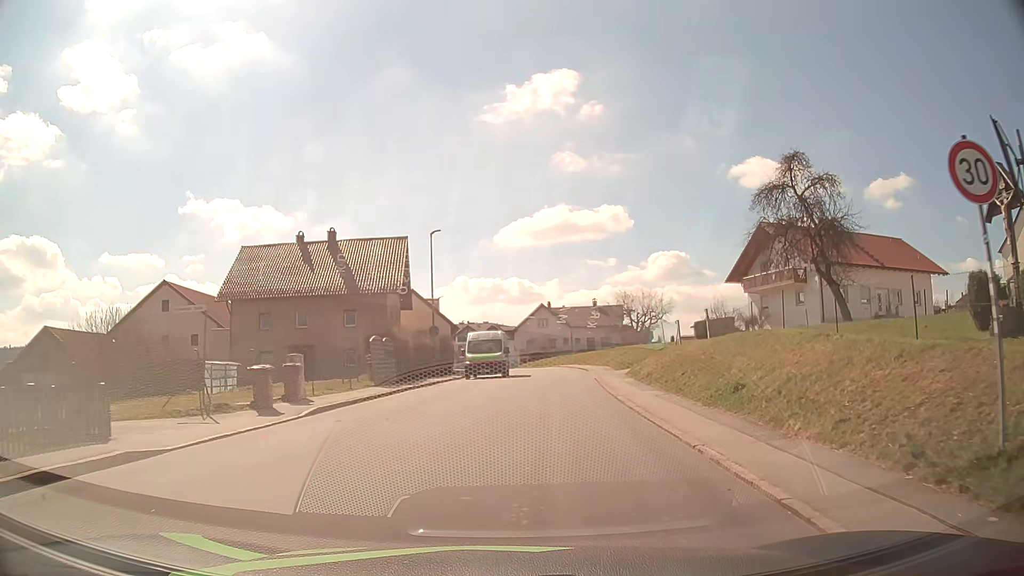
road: tertiary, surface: asphalt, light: Day
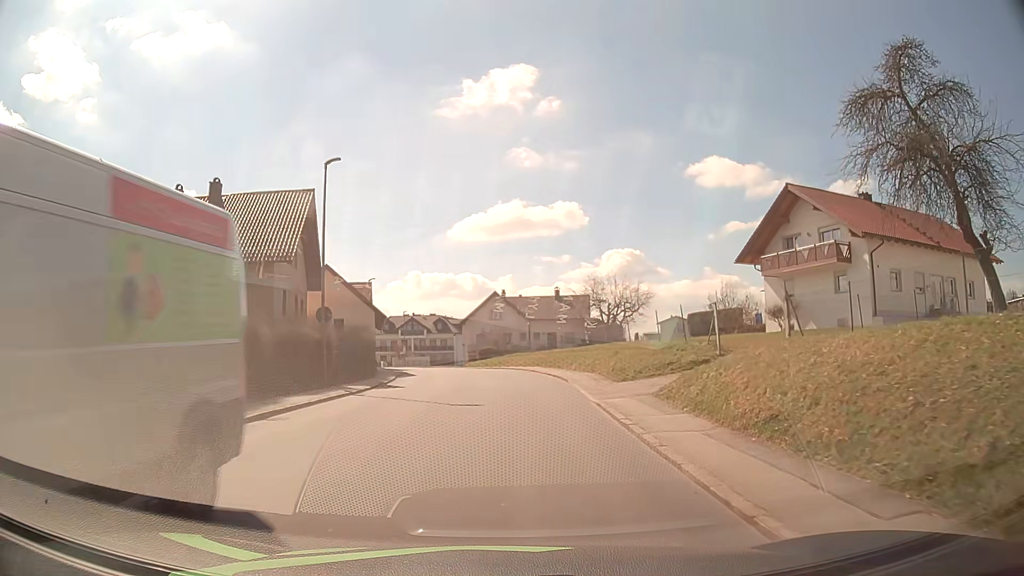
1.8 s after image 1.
(+0.8, +14.2) m; +5°
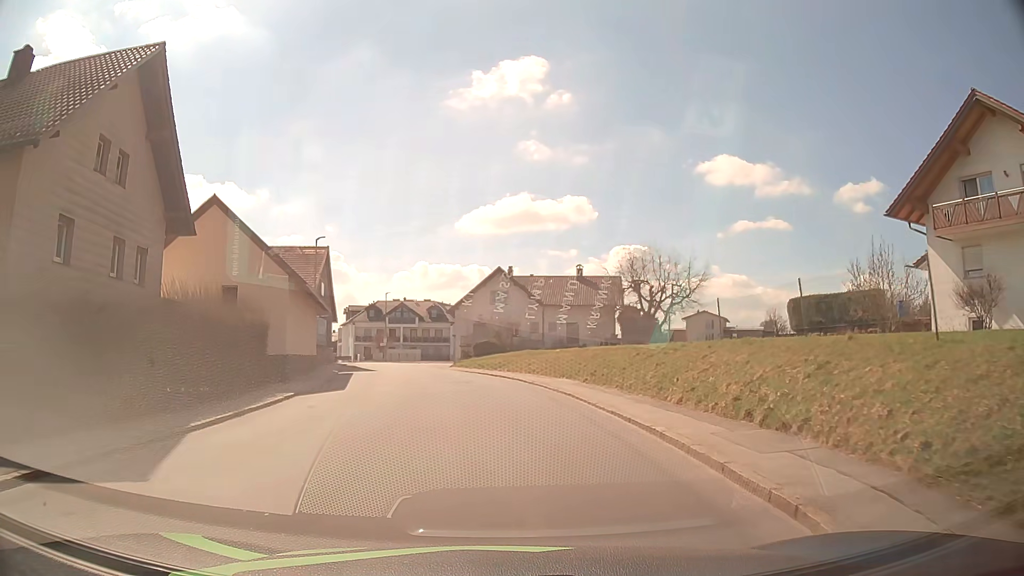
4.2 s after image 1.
(-0.1, +19.1) m; -1°
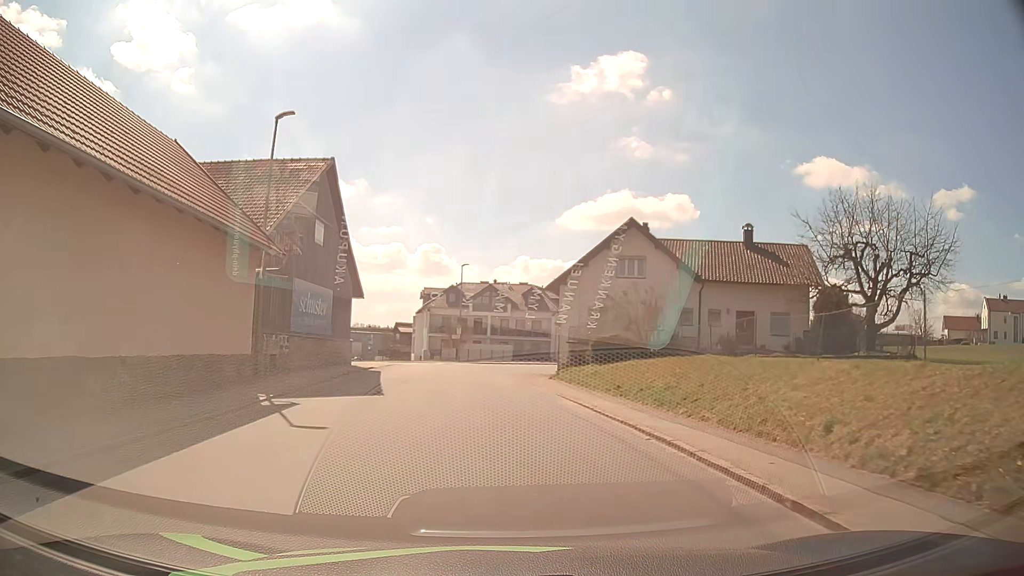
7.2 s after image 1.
(-1.5, +22.9) m; -8°
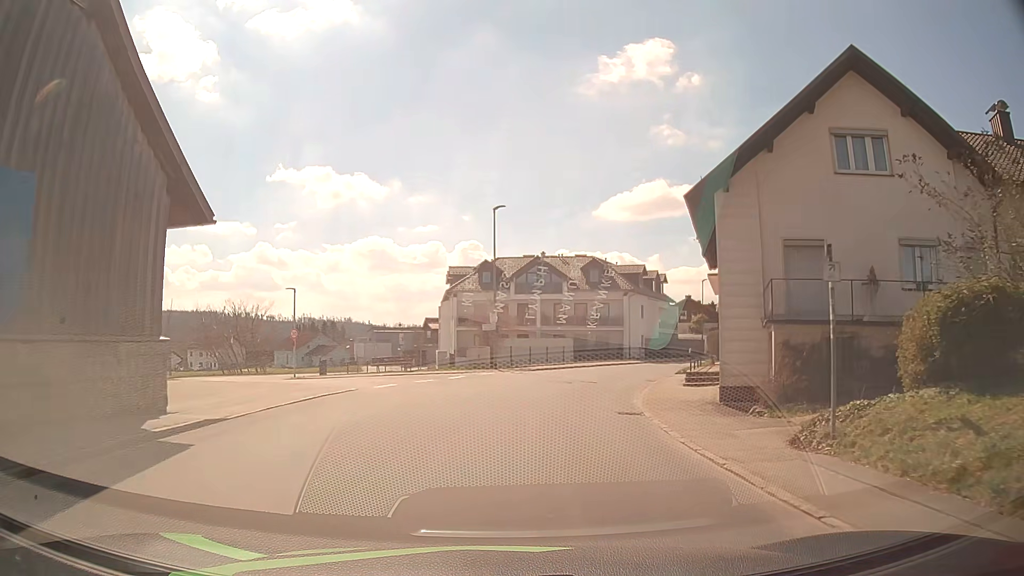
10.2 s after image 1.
(-1.1, +22.5) m; -4°
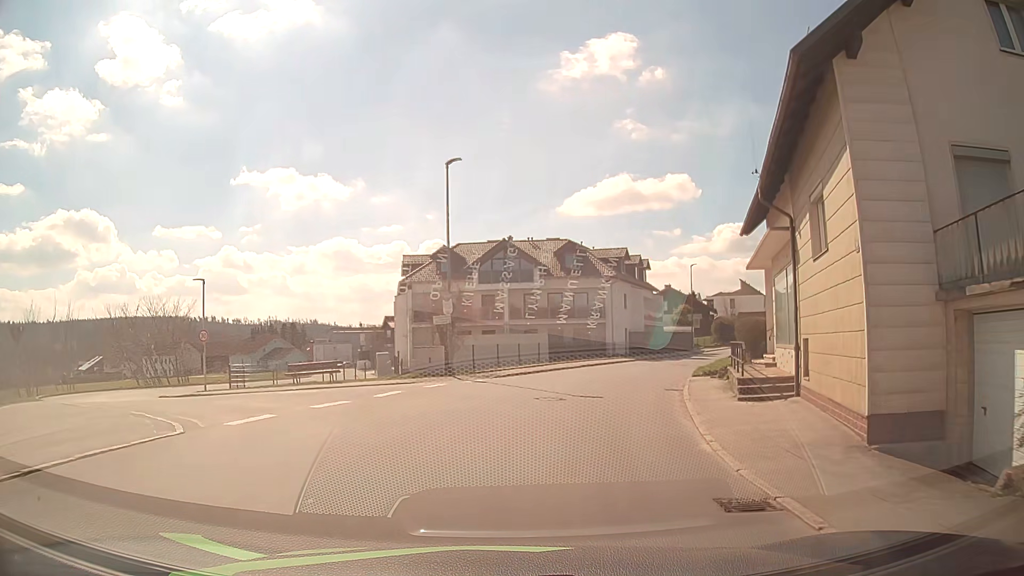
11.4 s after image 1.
(+0.2, +8.4) m; +3°
